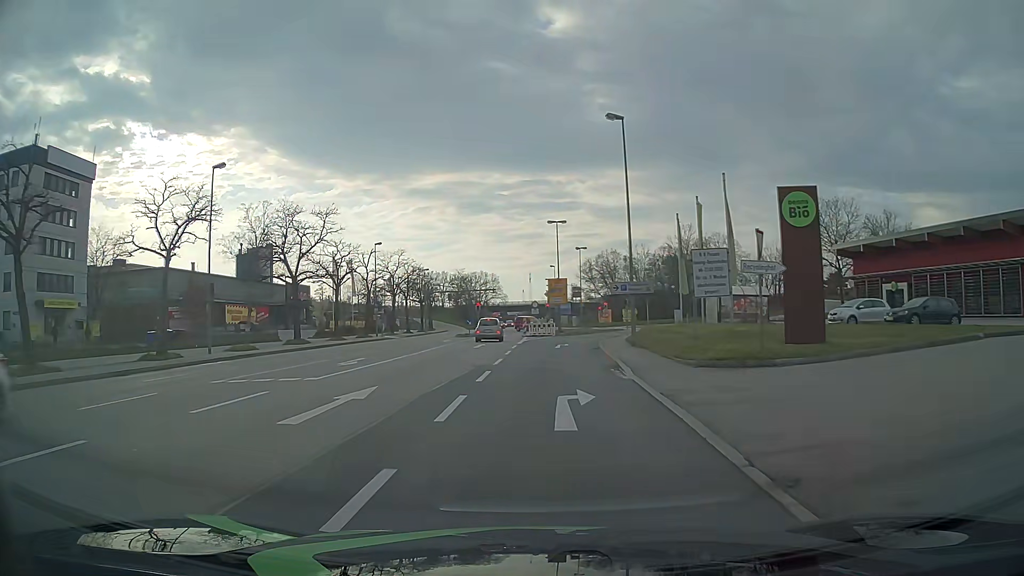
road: primary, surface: asphalt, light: Day
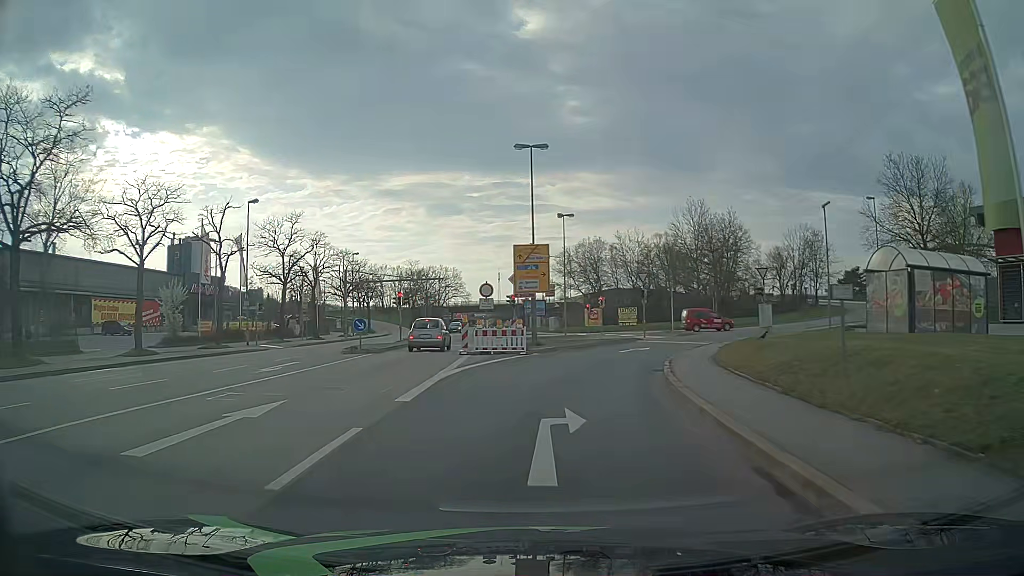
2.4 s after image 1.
(+0.9, +27.6) m; +3°
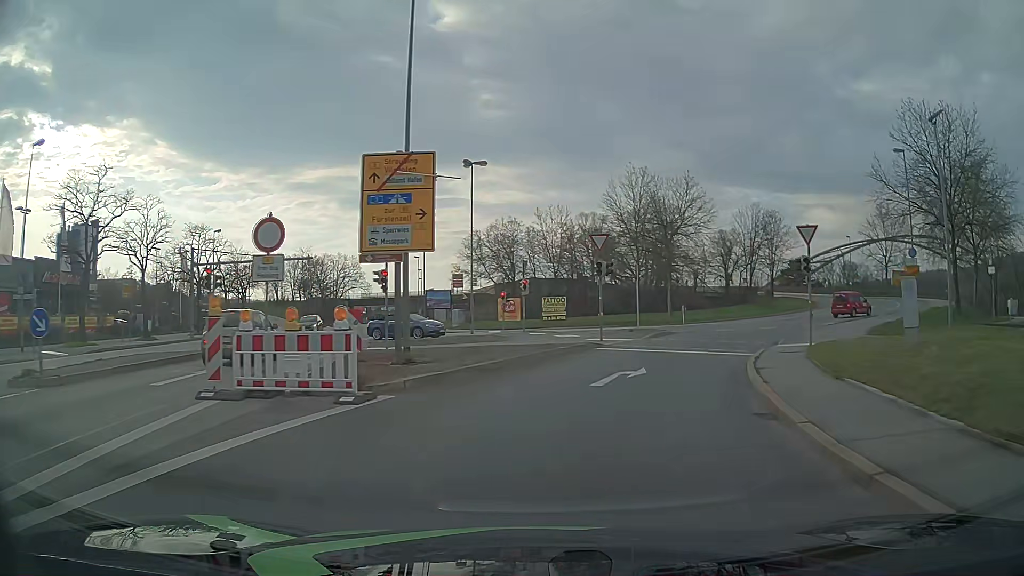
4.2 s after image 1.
(+0.6, +16.8) m; +7°
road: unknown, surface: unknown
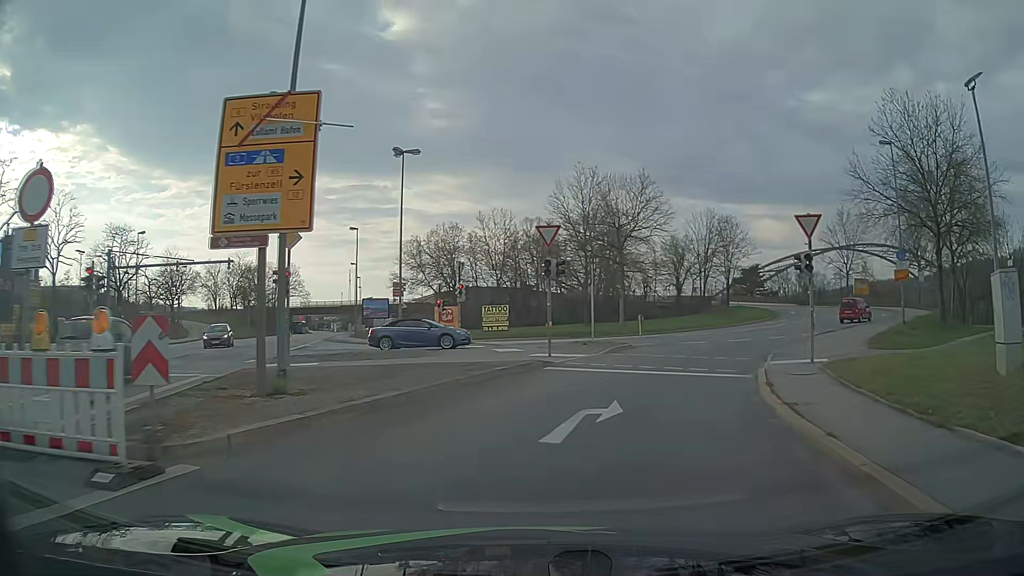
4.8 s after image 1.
(+0.2, +4.8) m; +4°
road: primary_link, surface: asphalt
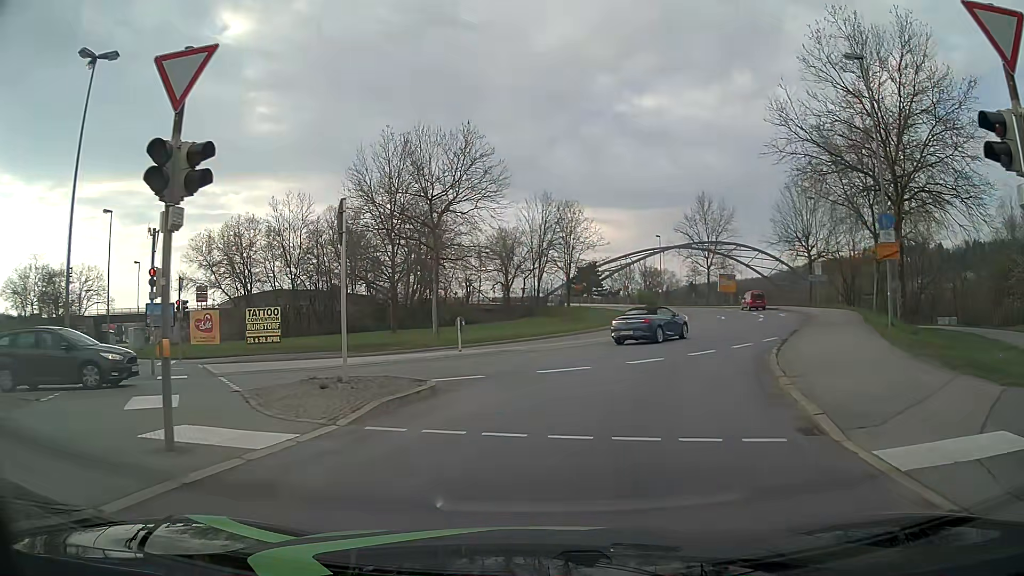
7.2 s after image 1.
(+2.0, +14.4) m; +15°
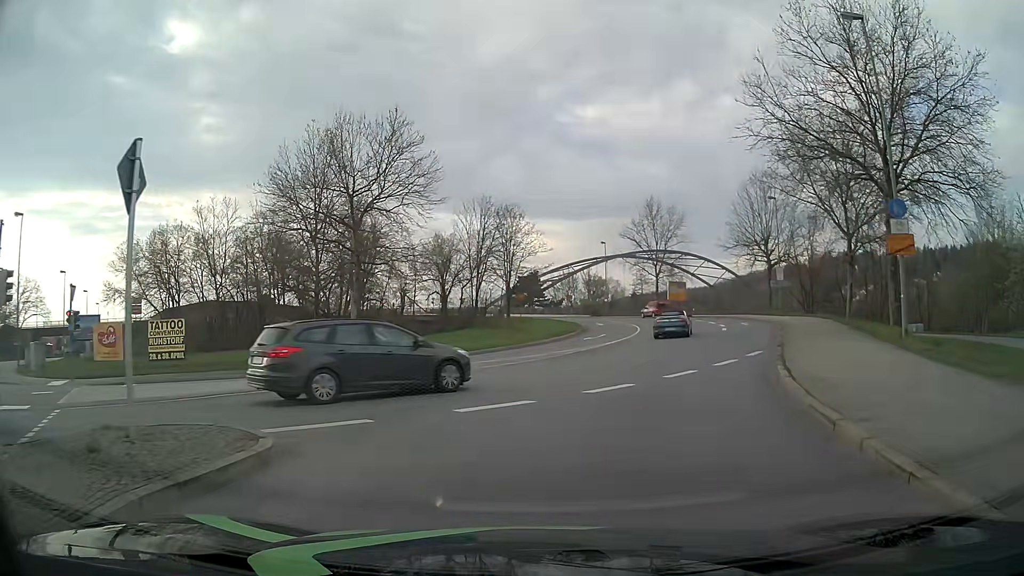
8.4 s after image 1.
(+0.2, +4.8) m; +5°
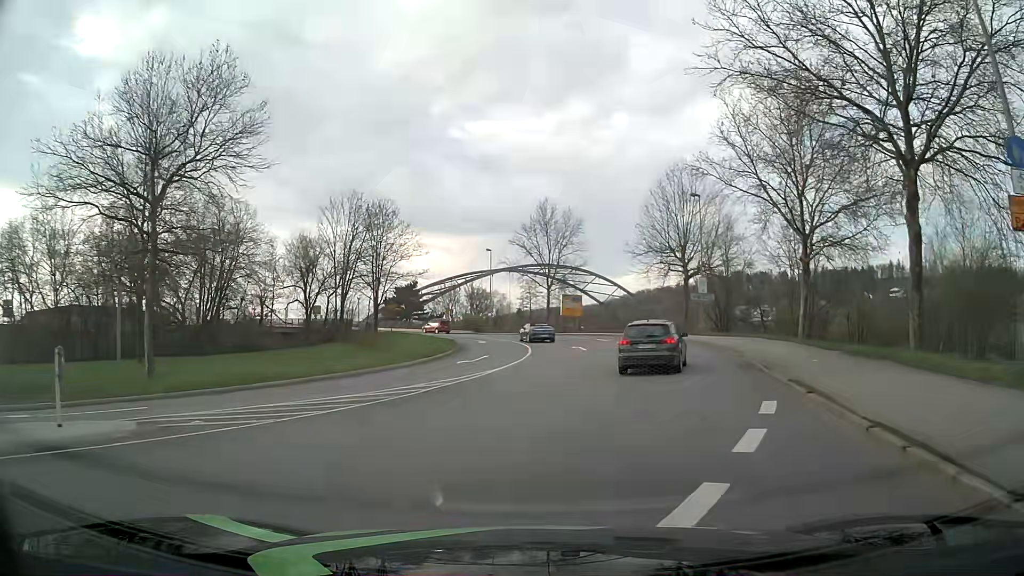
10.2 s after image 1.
(+0.8, +10.5) m; +9°
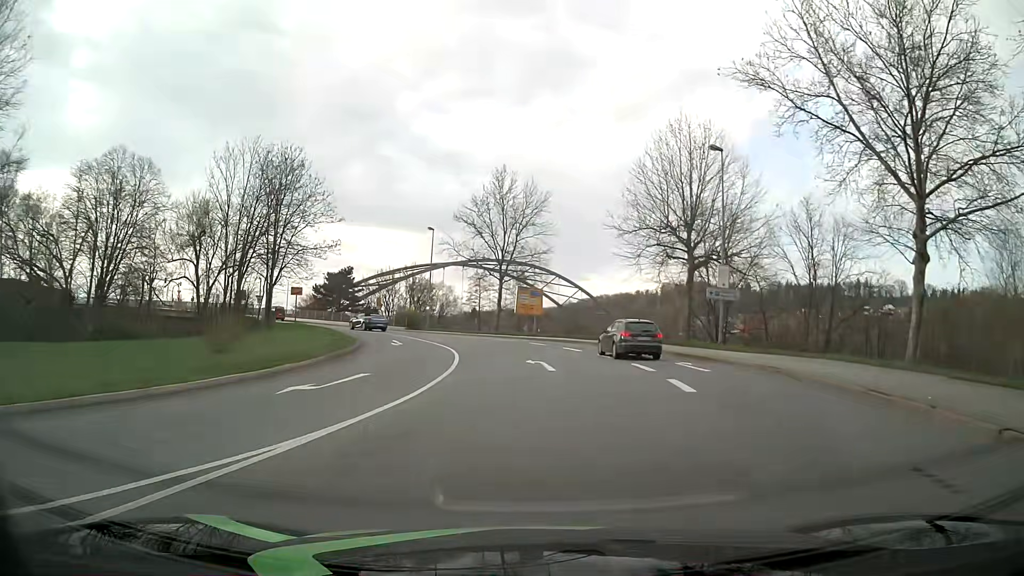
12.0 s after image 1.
(+0.8, +15.9) m; +4°
(0, +10) (0, +20) (-1, +30) (-4, +40) (-8, +49) (-14, +57) (-21, +64) (-28, +71) (-36, +78) (-43, +85) m
